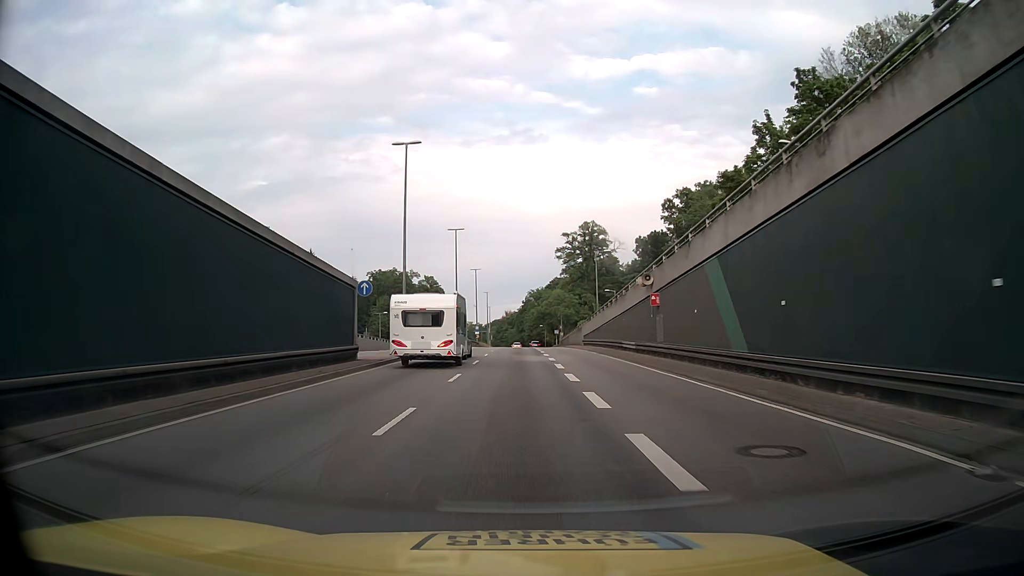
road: tertiary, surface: asphalt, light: Day
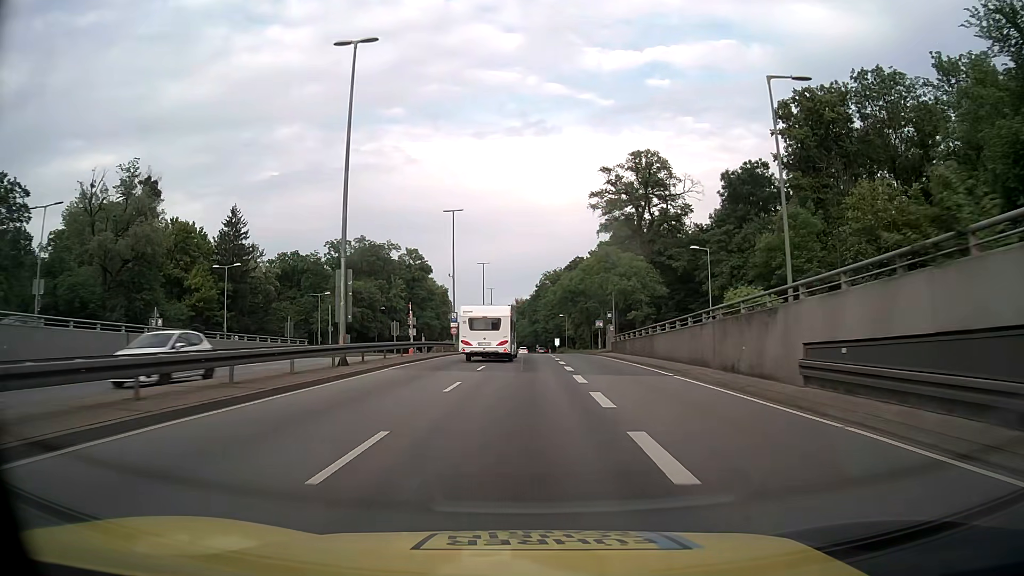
(-0.2, +48.0) m; -1°
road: secondary
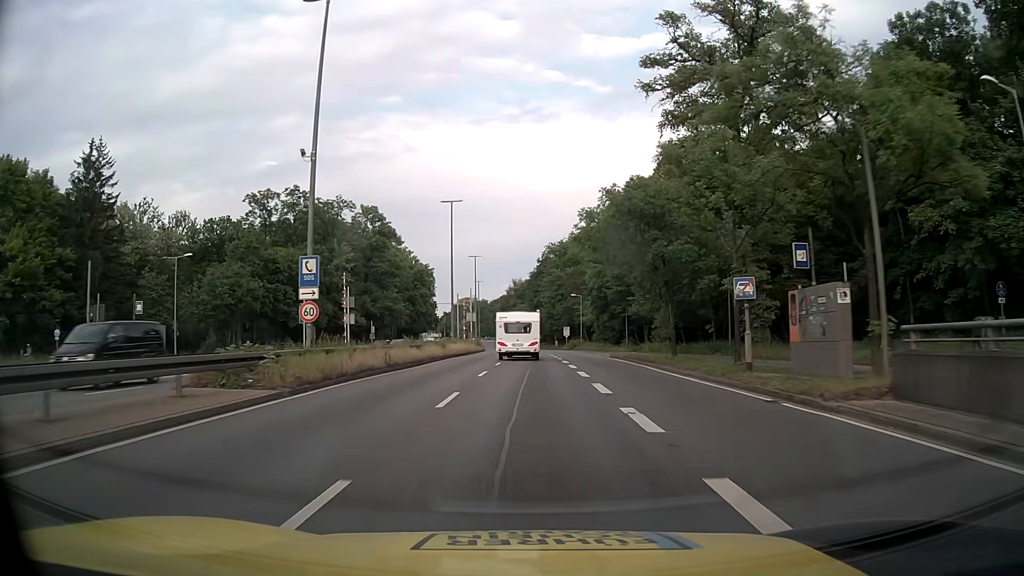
(-0.1, +39.1) m; 0°
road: trunk_link
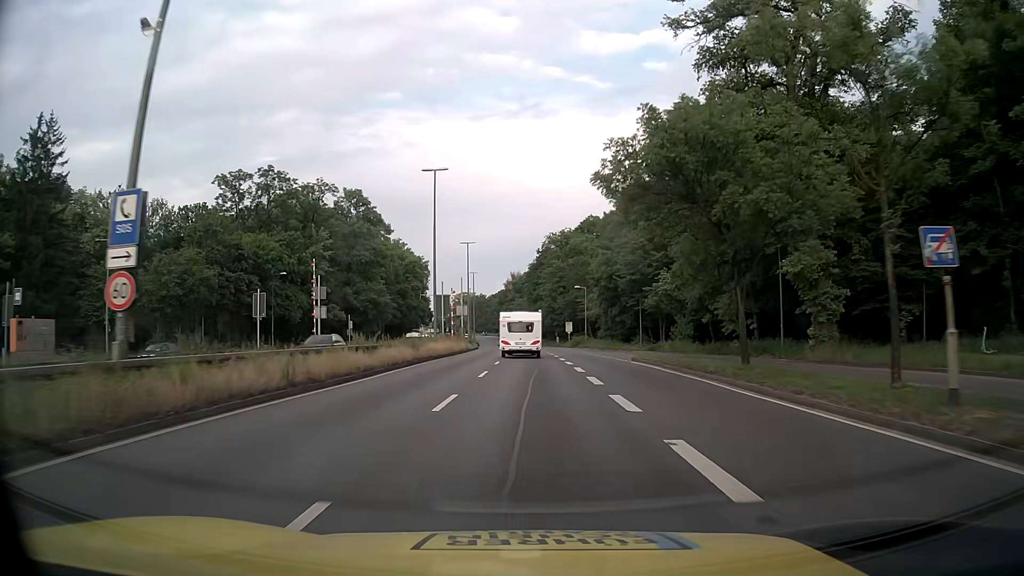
(0.0, +9.9) m; 0°
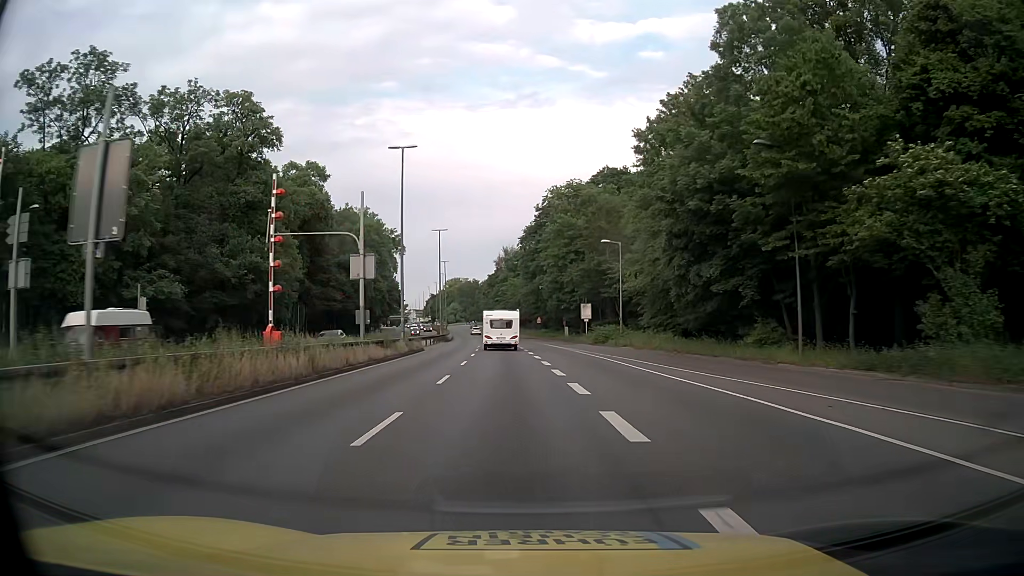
(+0.5, +39.6) m; 0°
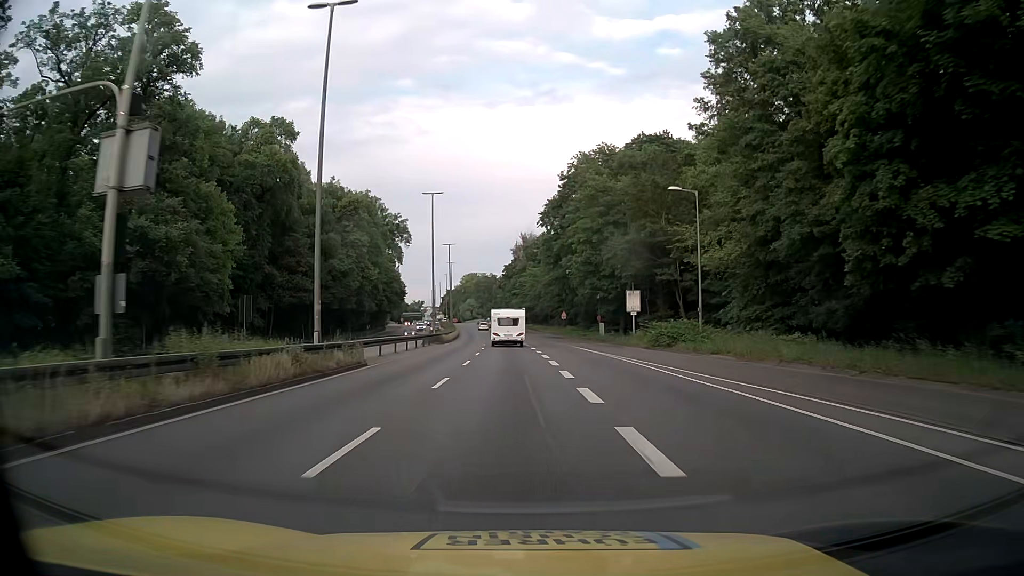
(-0.3, +19.8) m; -2°
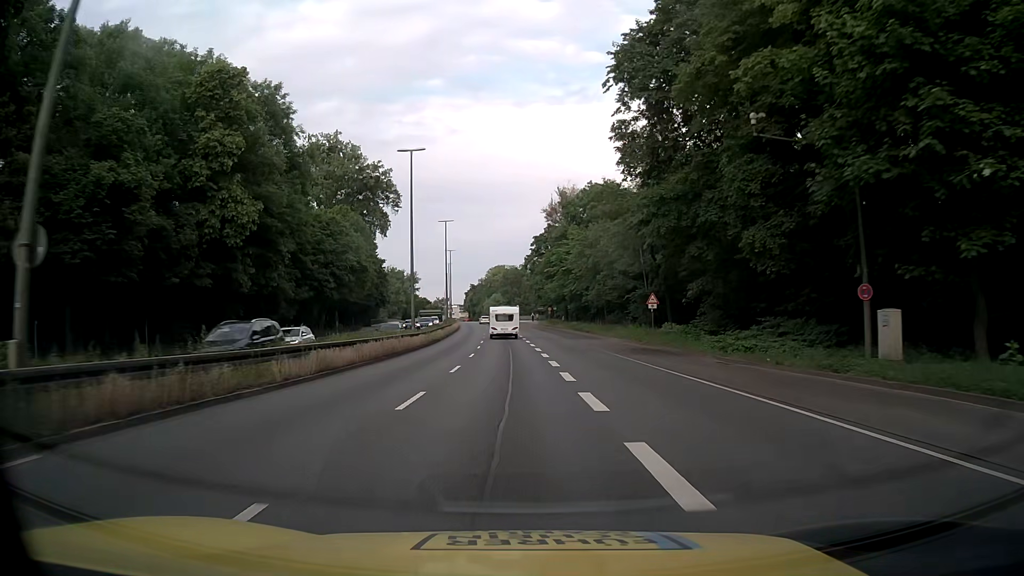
(-1.3, +49.3) m; -3°
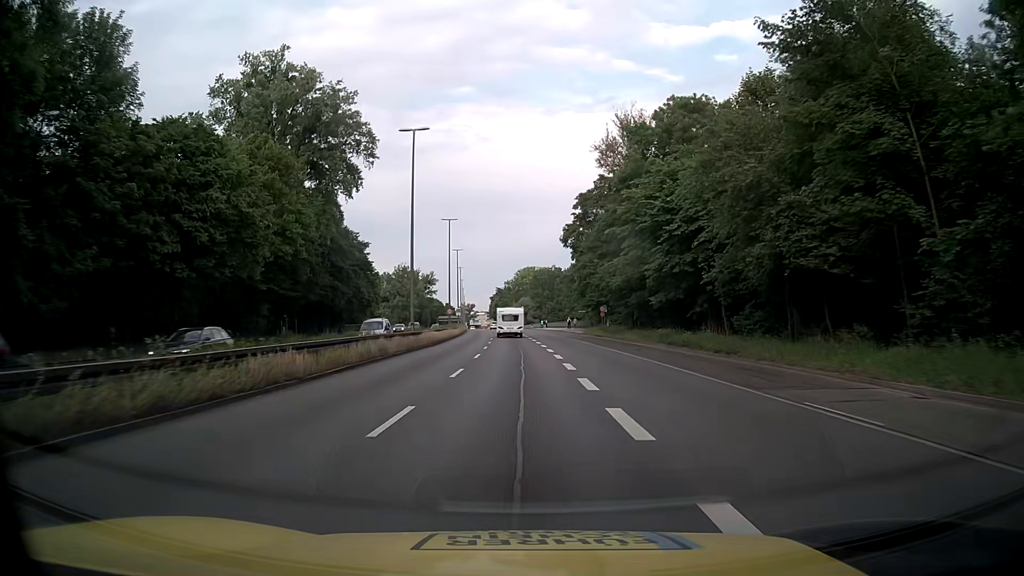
(-0.9, +39.0) m; -3°
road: trunk
(0, +10) (0, +20) (0, +30) (0, +40) (0, +50) (-1, +60) (-1, +70) (-1, +80) (-2, +90) (-2, +100) m
